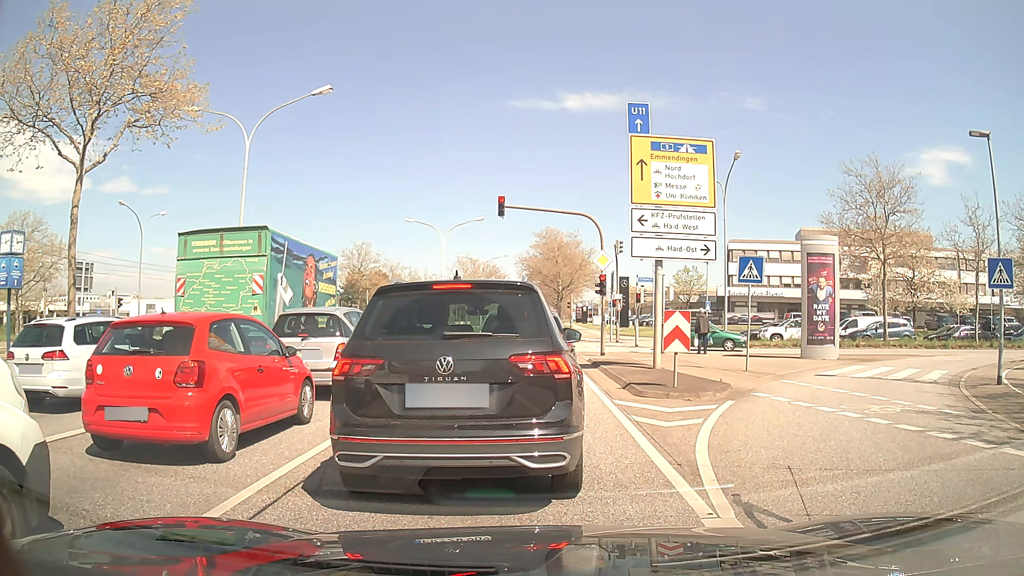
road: primary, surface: asphalt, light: Day
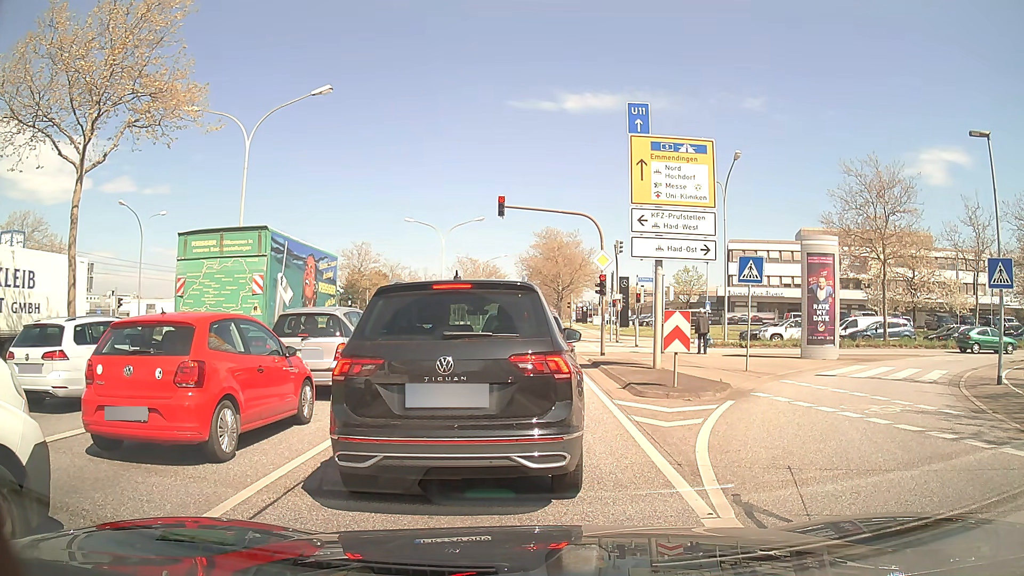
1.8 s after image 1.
(0.0, 0.0) m; 0°
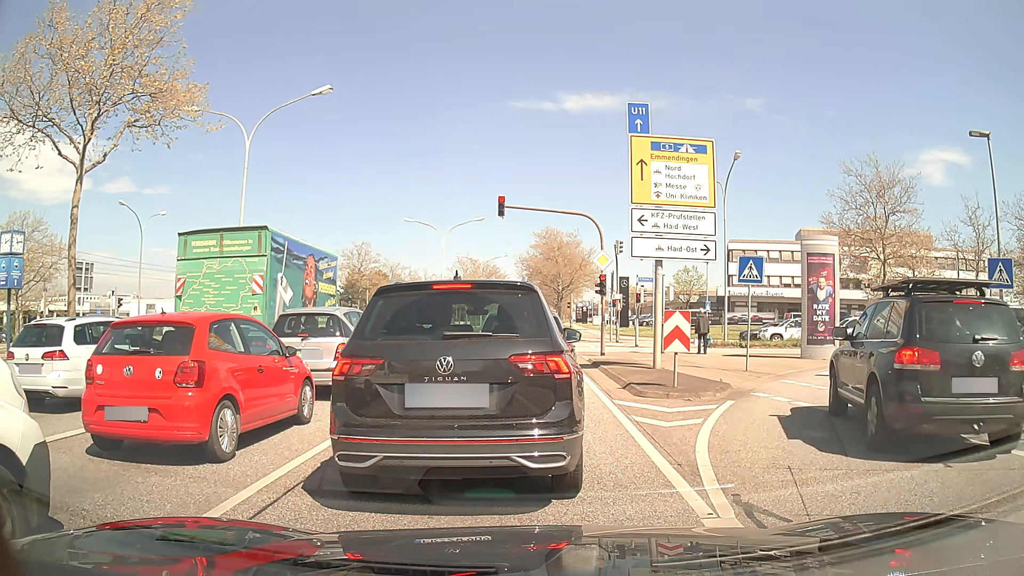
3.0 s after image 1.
(0.0, 0.0) m; 0°
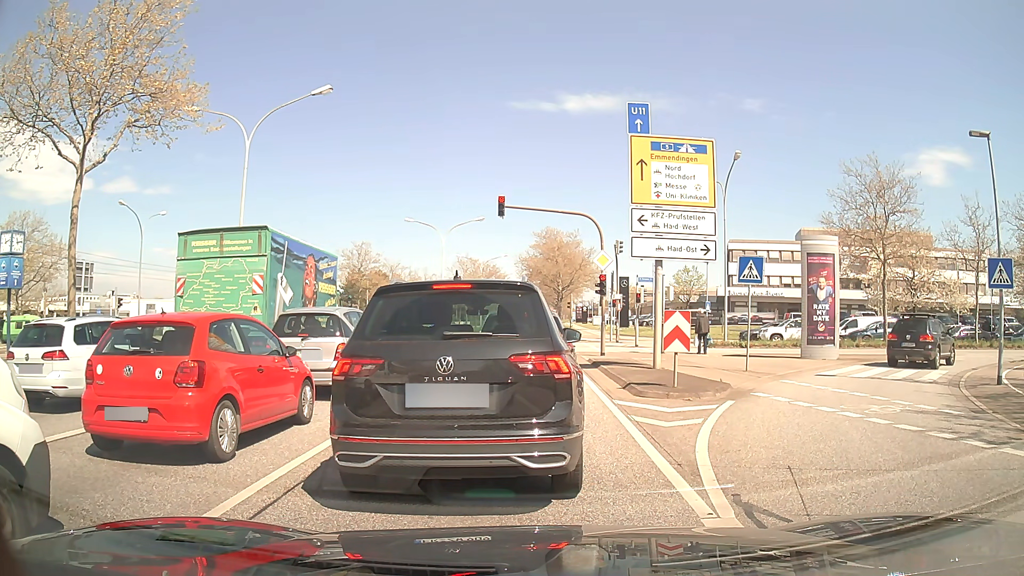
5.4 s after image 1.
(0.0, 0.0) m; 0°
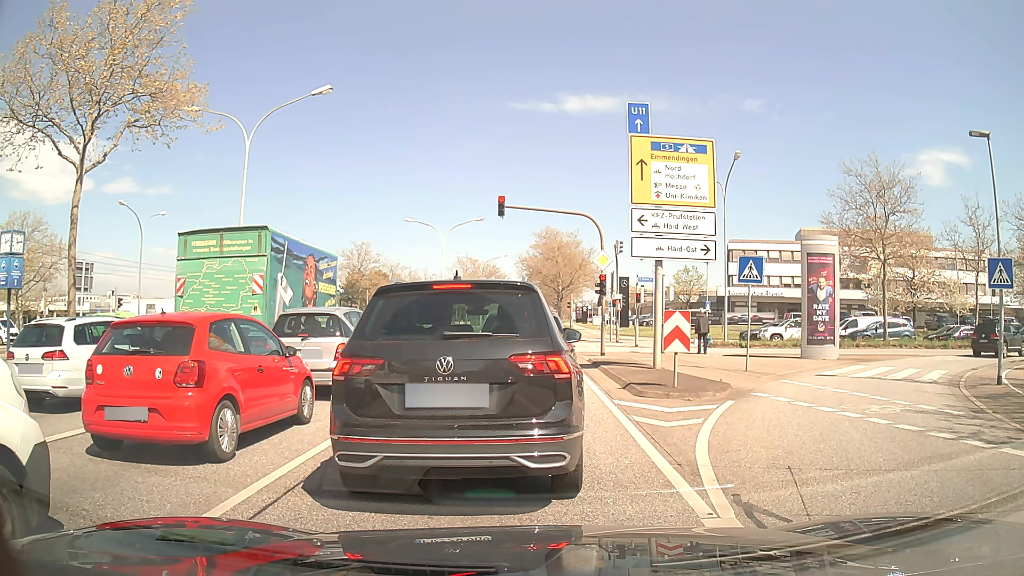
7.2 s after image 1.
(0.0, 0.0) m; 0°
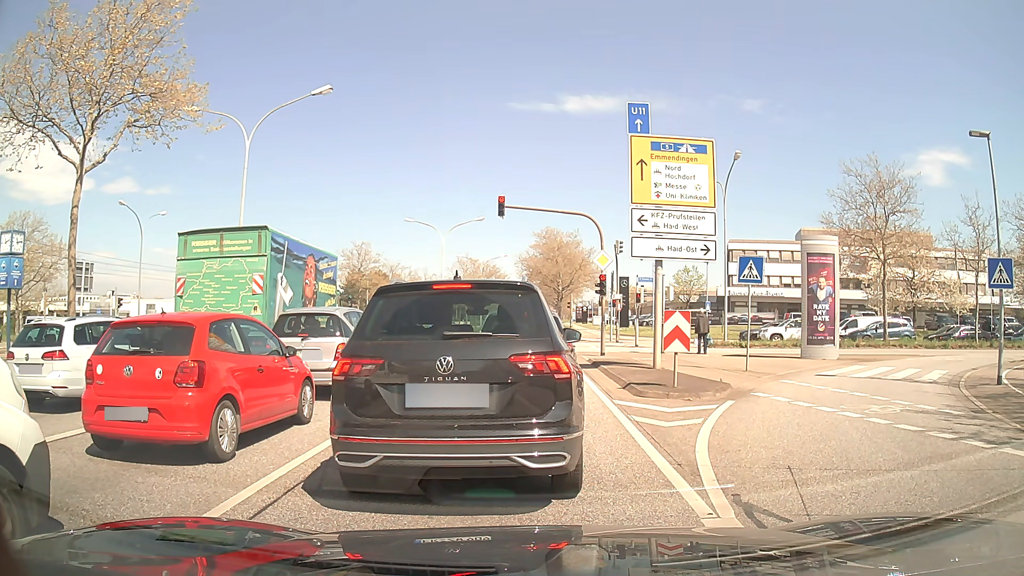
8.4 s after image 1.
(0.0, 0.0) m; 0°
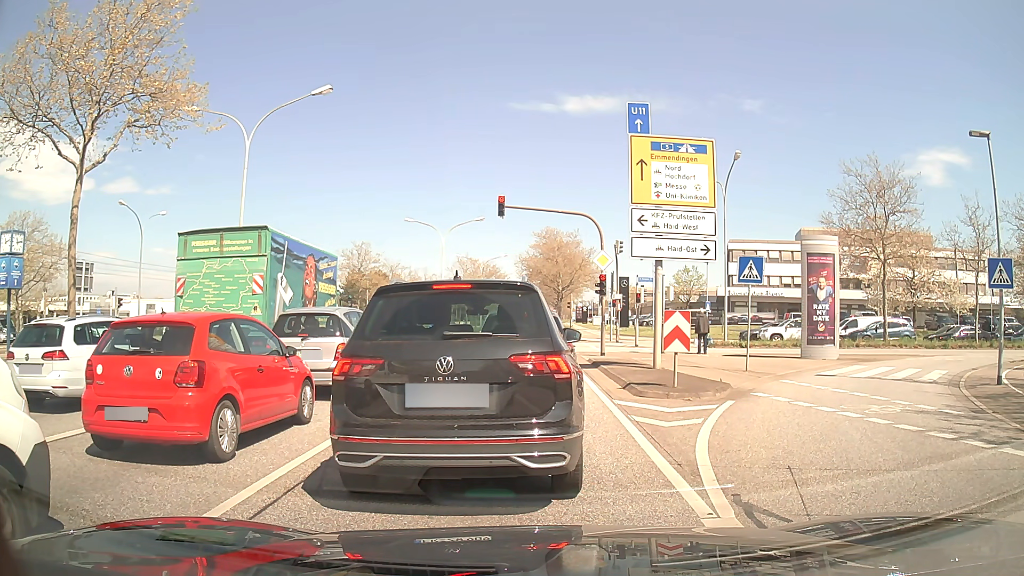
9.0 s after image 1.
(0.0, 0.0) m; 0°
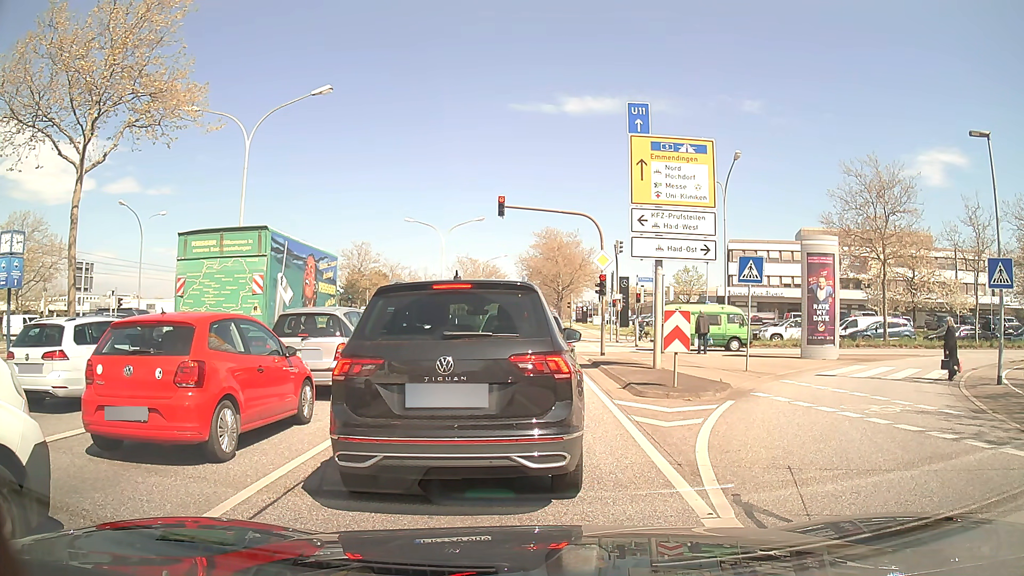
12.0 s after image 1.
(0.0, 0.0) m; 0°
(0, +10) (0, +20) (0, +30) (0, +40) (0, +50) (0, +60) (0, +70) (0, +80) (0, +90) (+1, +100) m
